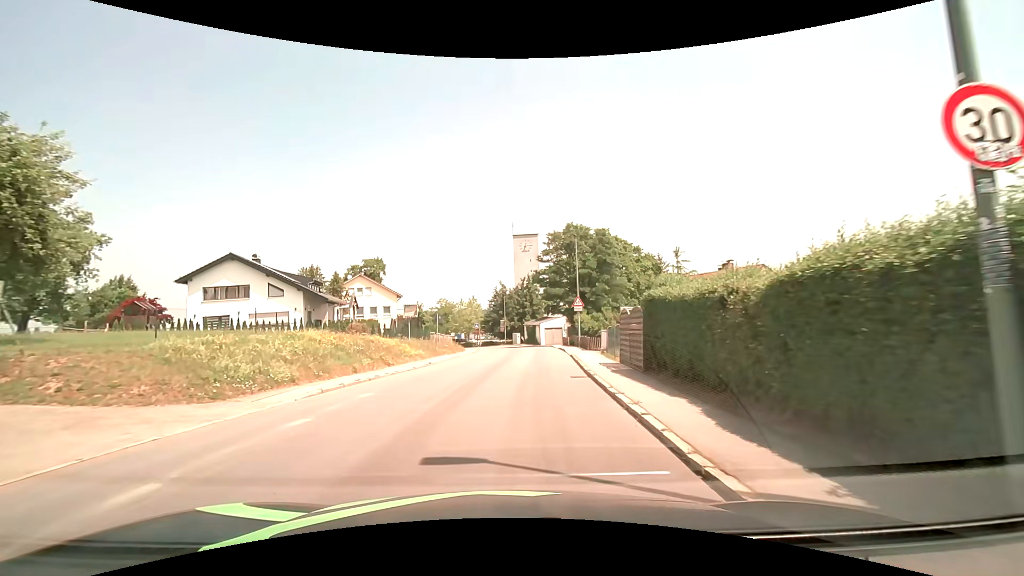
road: tertiary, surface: asphalt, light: Day
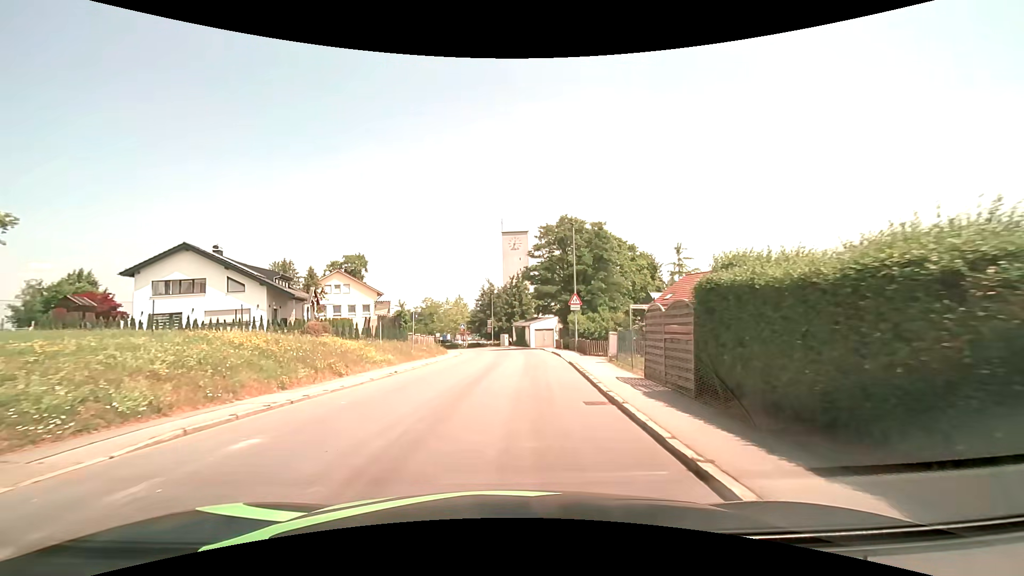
(0.0, +4.5) m; +1°
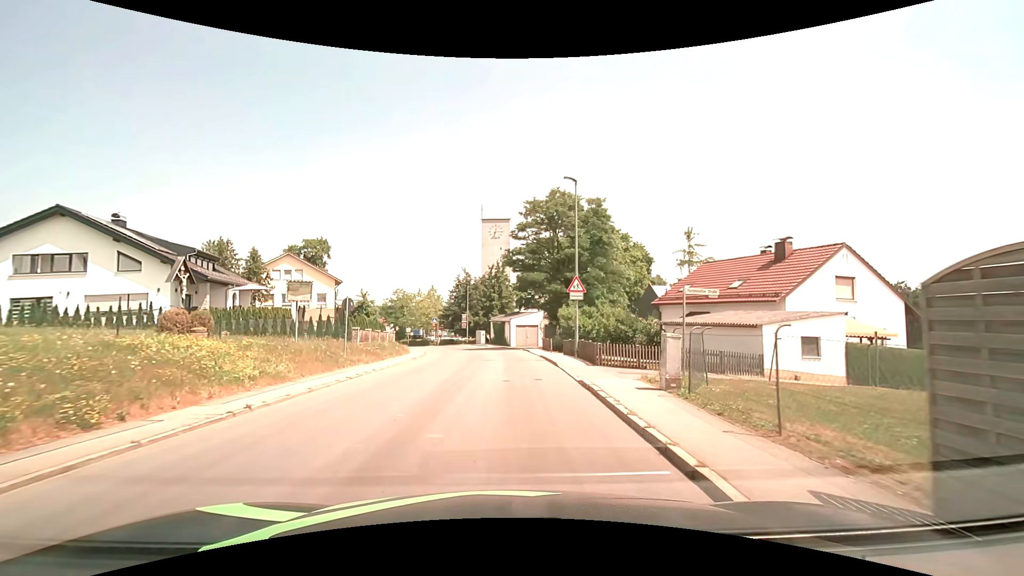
(+0.2, +9.0) m; +3°
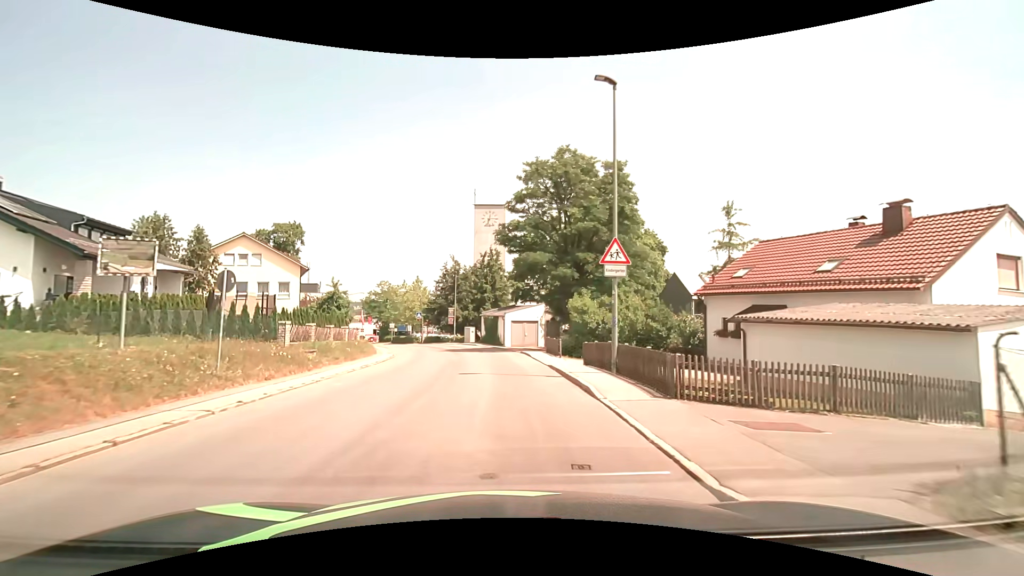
(0.0, +9.1) m; 0°
